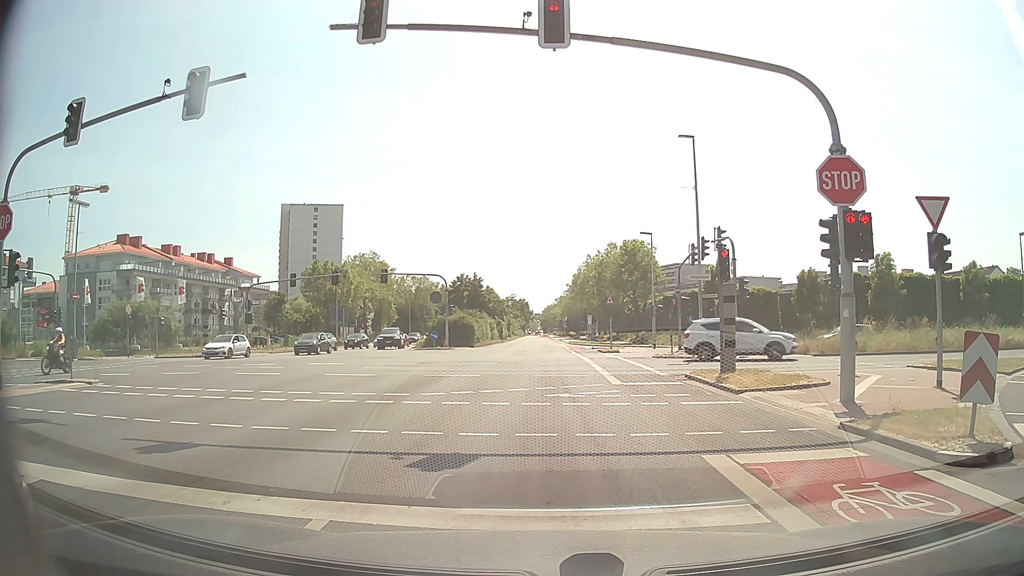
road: secondary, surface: asphalt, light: Day
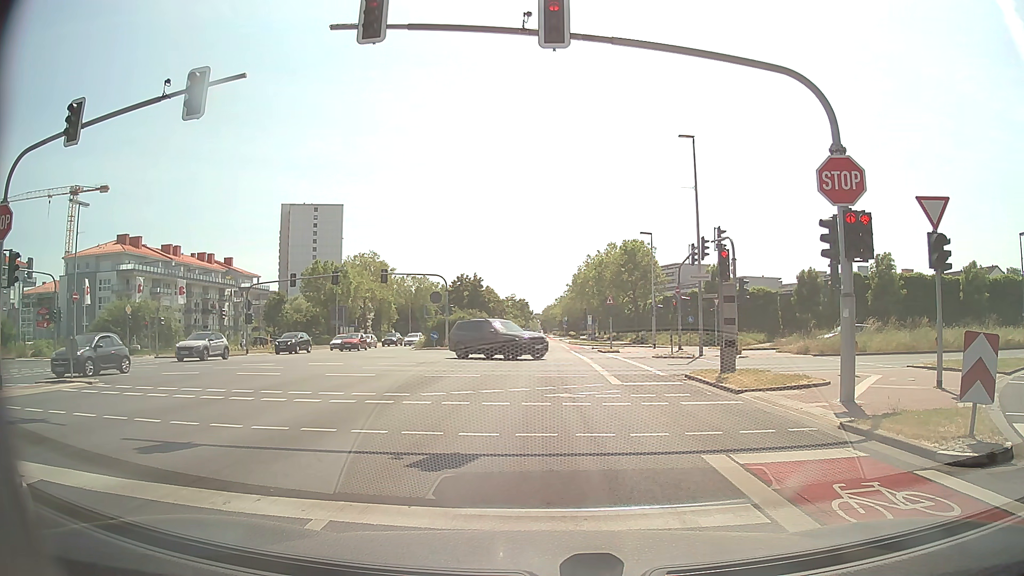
(0.0, 0.0) m; 0°
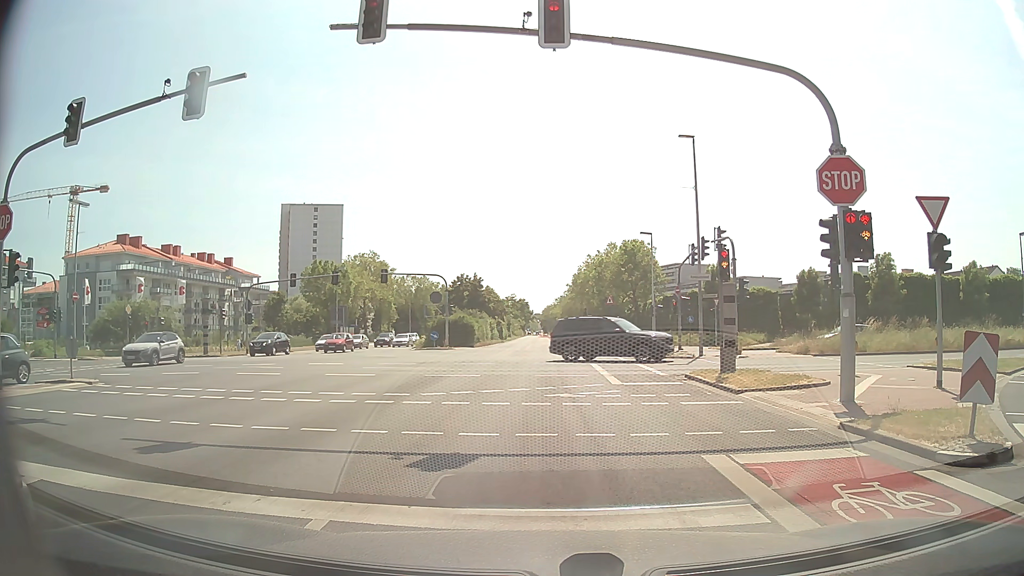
(0.0, 0.0) m; 0°
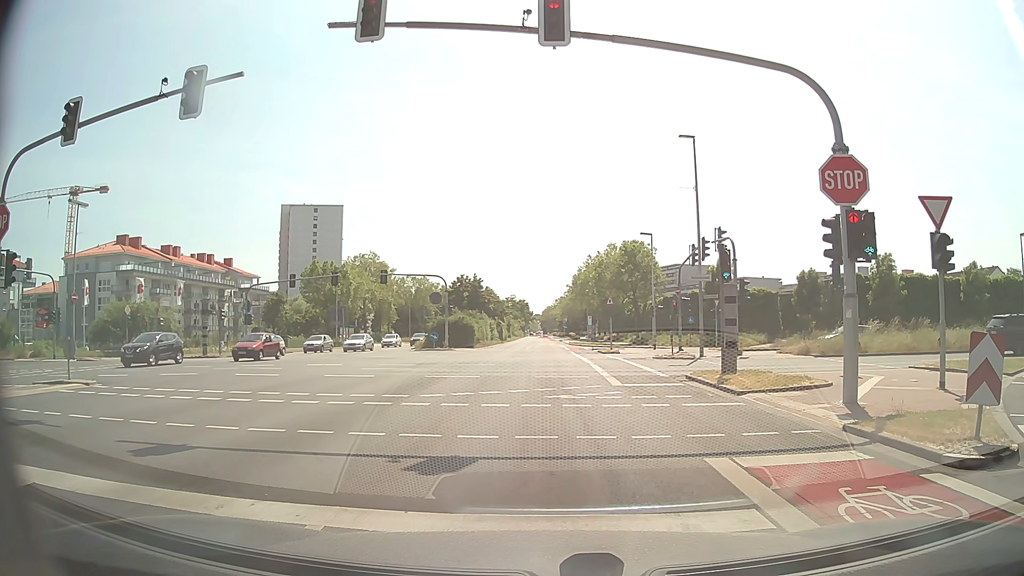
(0.0, +0.1) m; 0°
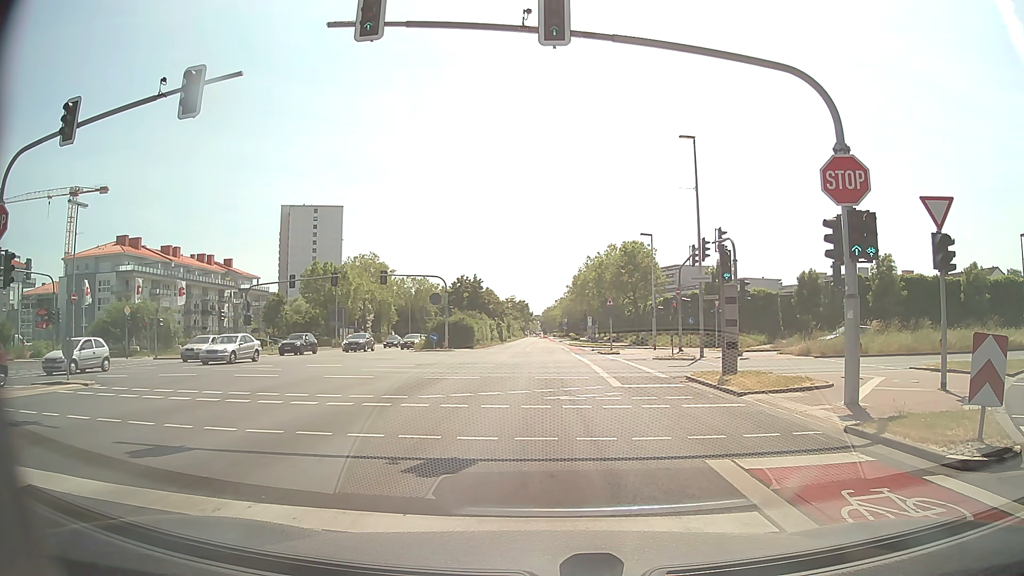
(0.0, +0.1) m; 0°
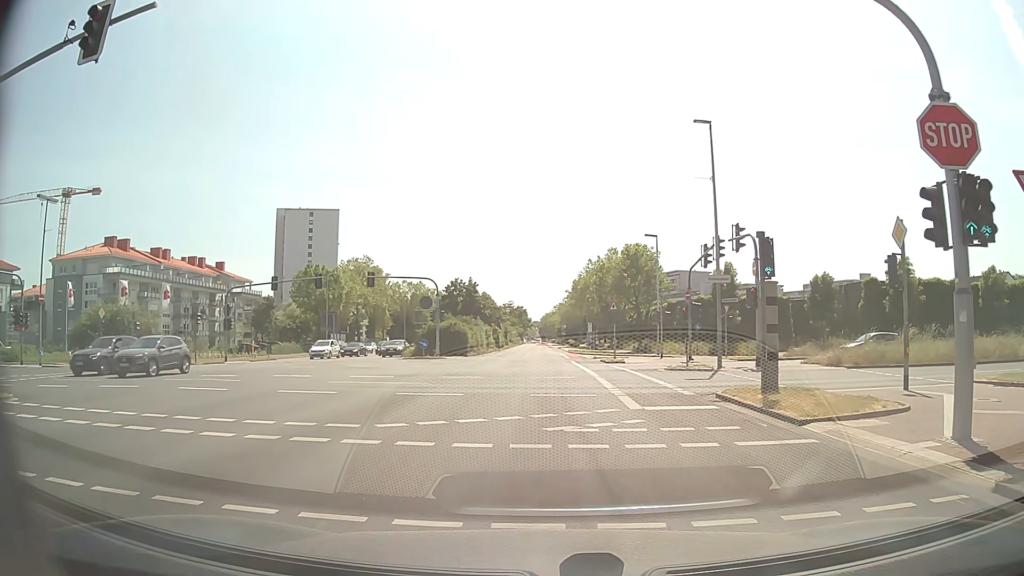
(+0.1, +3.8) m; +2°
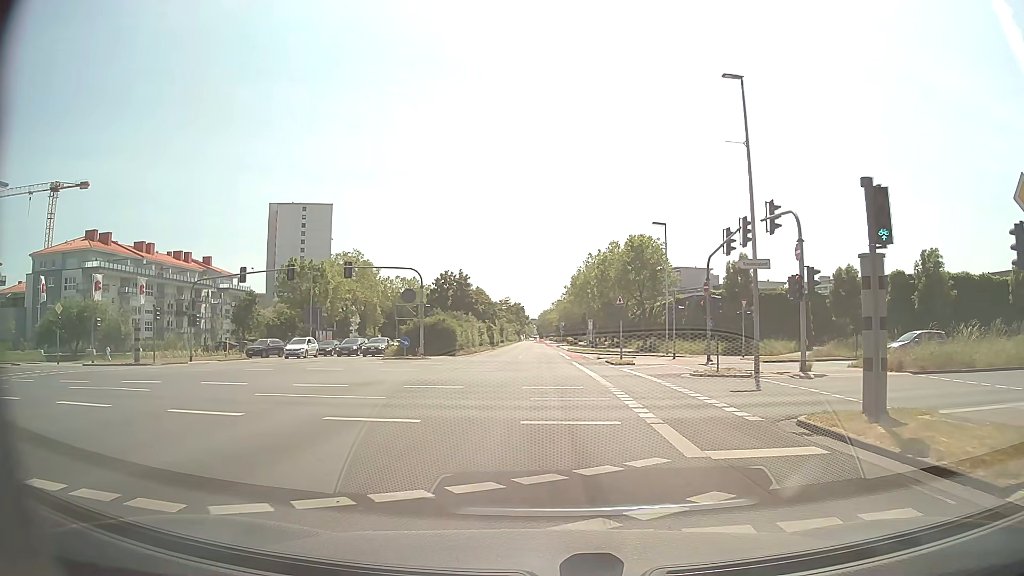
(0.0, +5.6) m; +1°
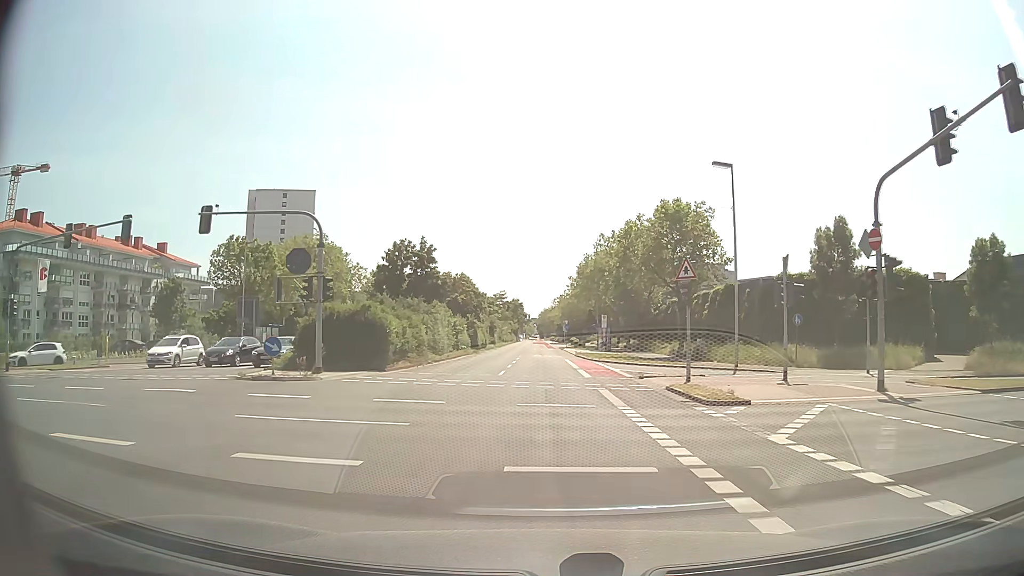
(-0.1, +20.0) m; 0°
(0, +10) (0, +20) (0, +30) (0, +40) (0, +50) (0, +60) (0, +70) (-1, +80) (-1, +90) (-1, +100) m
